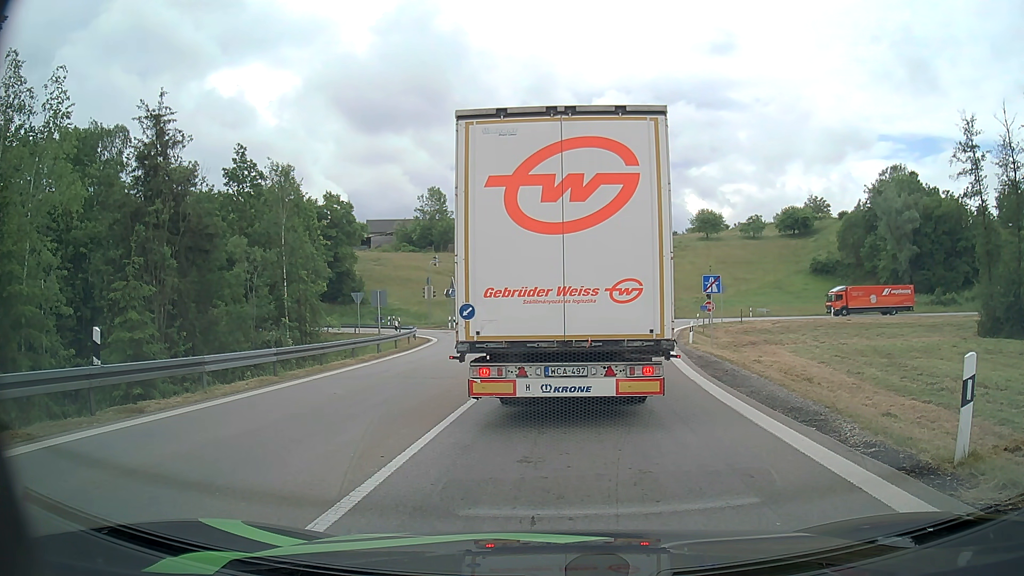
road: motorway_link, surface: asphalt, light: Day
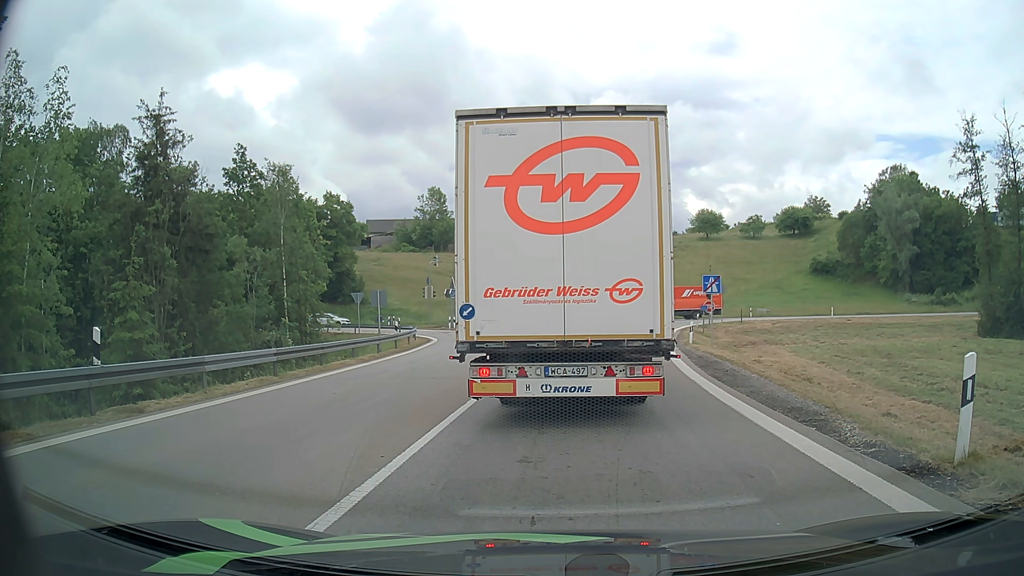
(0.0, 0.0) m; 0°
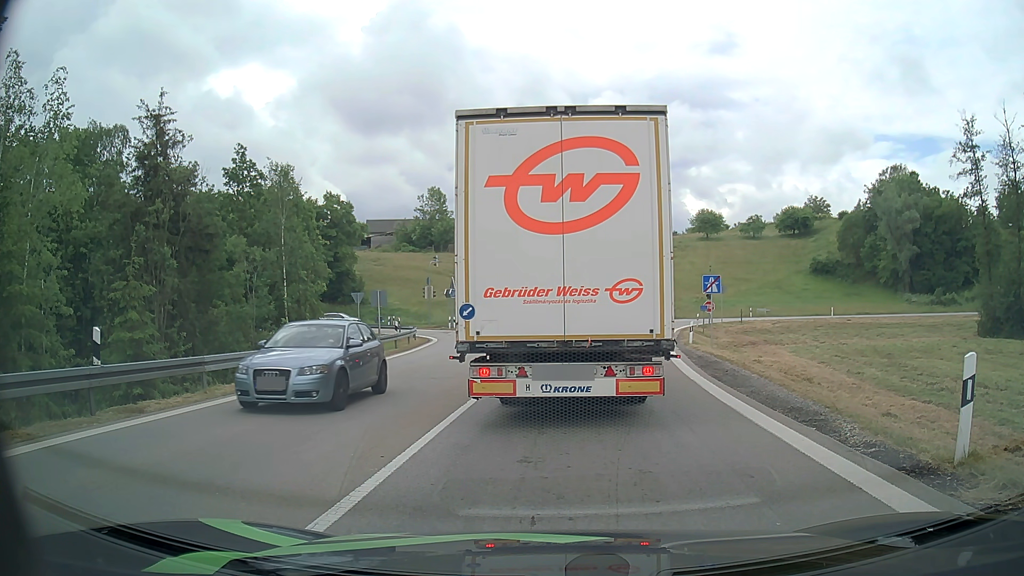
(0.0, 0.0) m; 0°
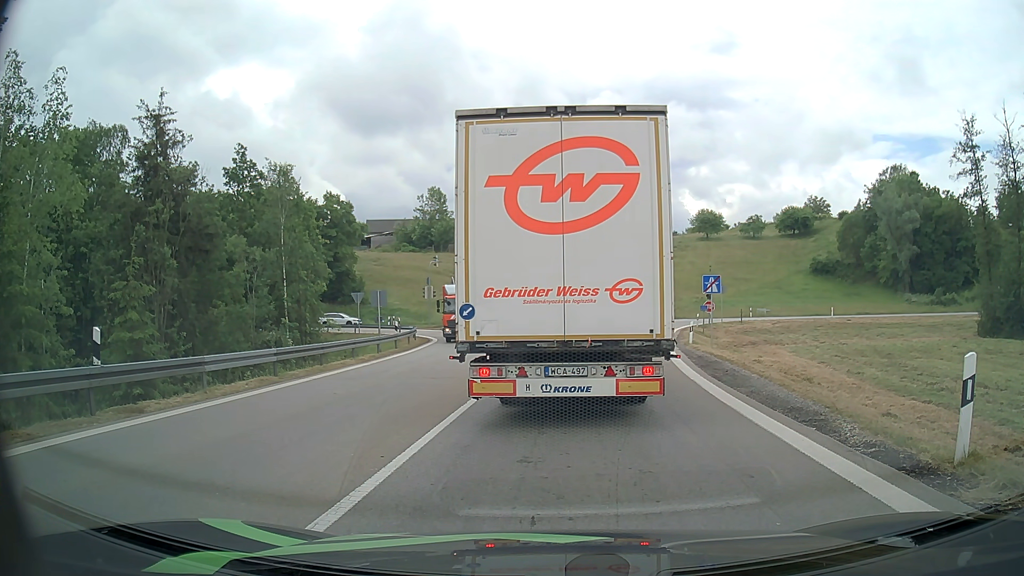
(0.0, 0.0) m; 0°
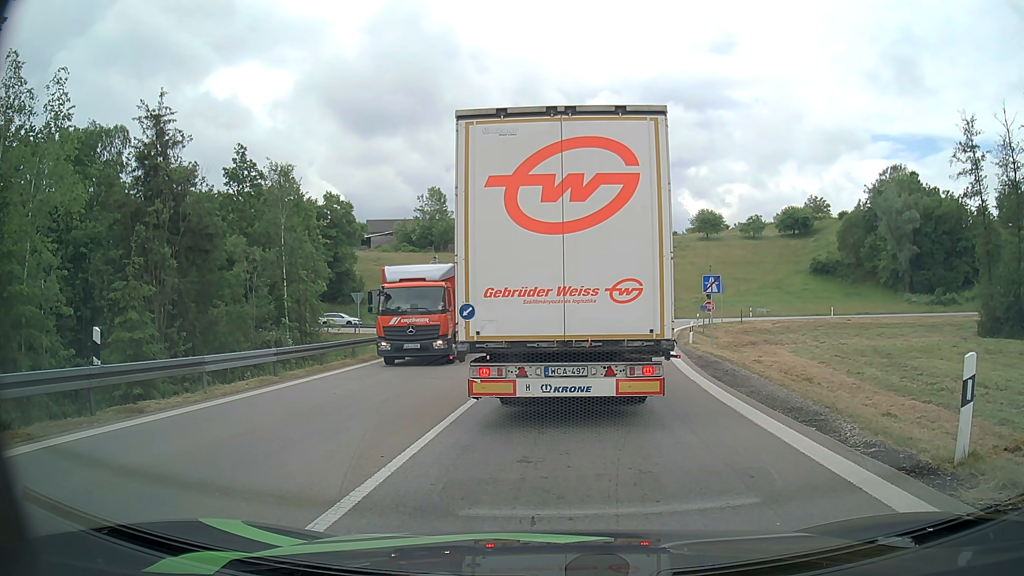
(0.0, 0.0) m; 0°
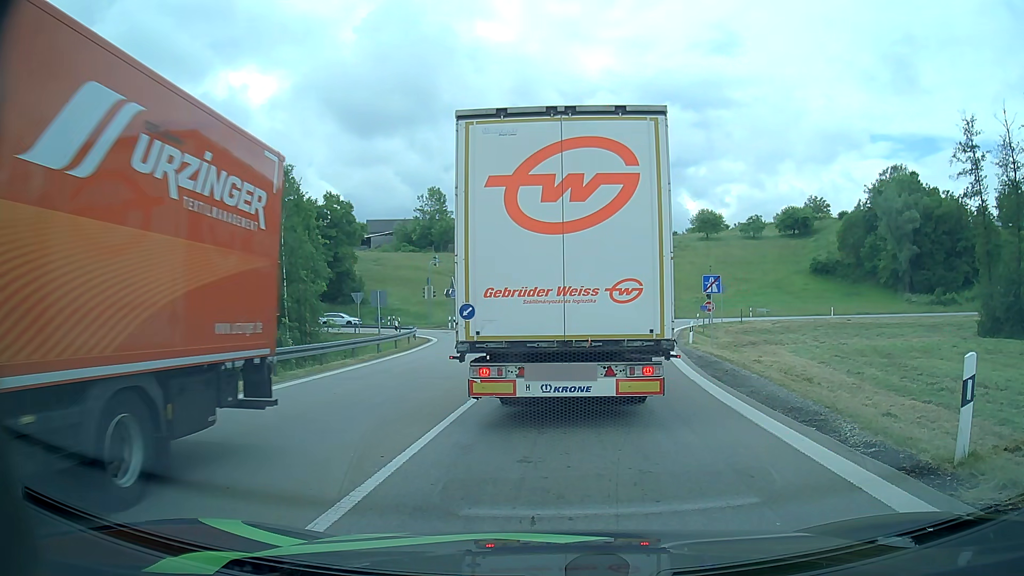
(0.0, 0.0) m; 0°
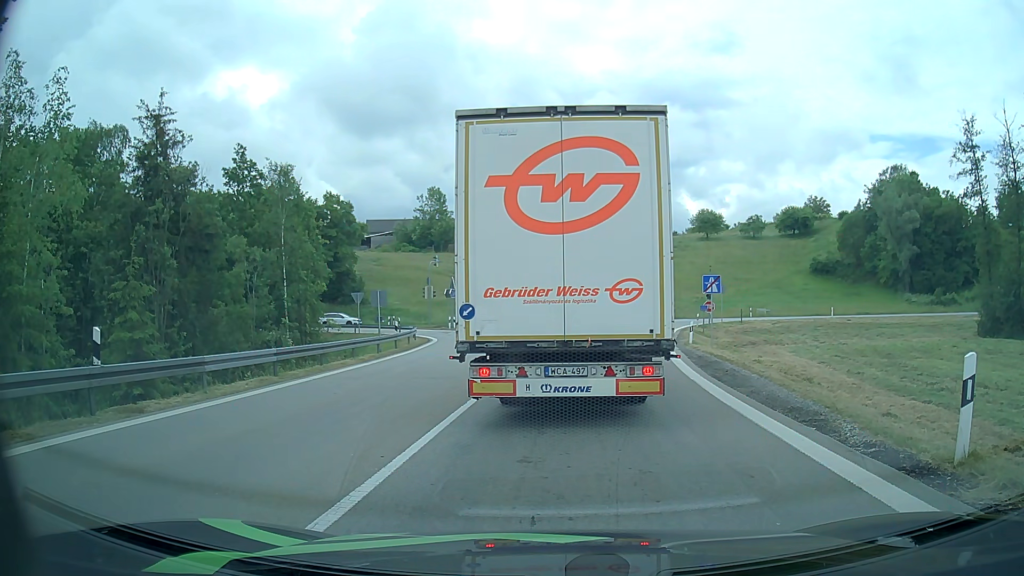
(0.0, 0.0) m; 0°
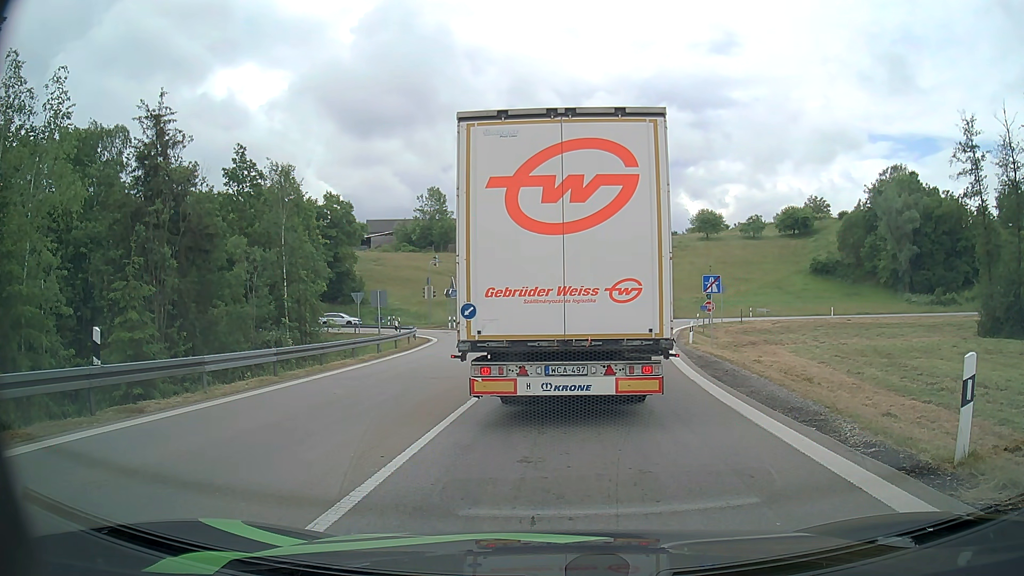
(0.0, 0.0) m; 0°
(0, +10) (+1, +20) (+2, +30) (+3, +40) (+4, +50) (+4, +60) (-1, +68) (-9, +73) (-19, +75) (-29, +77) m
